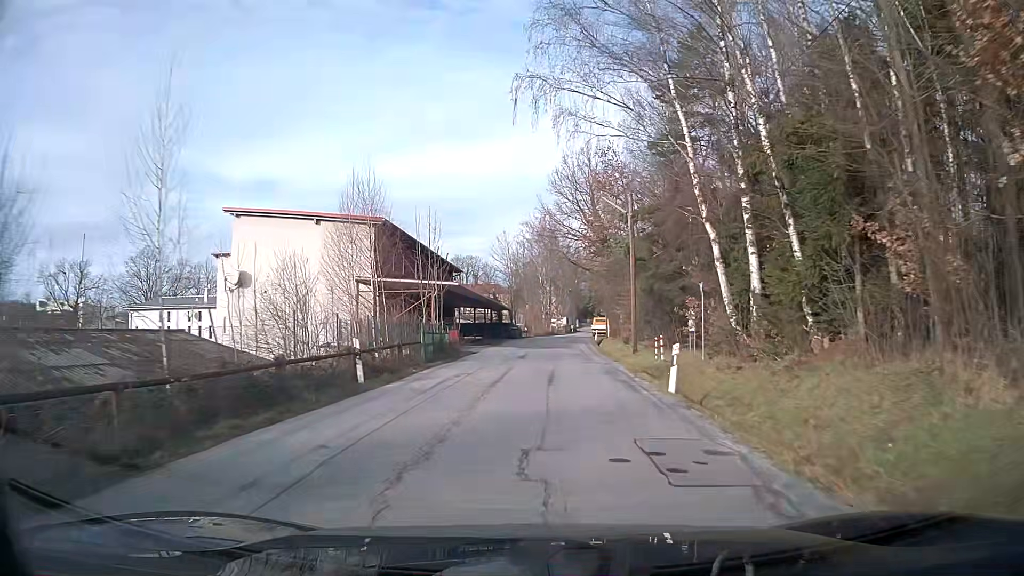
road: unclassified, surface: asphalt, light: Day
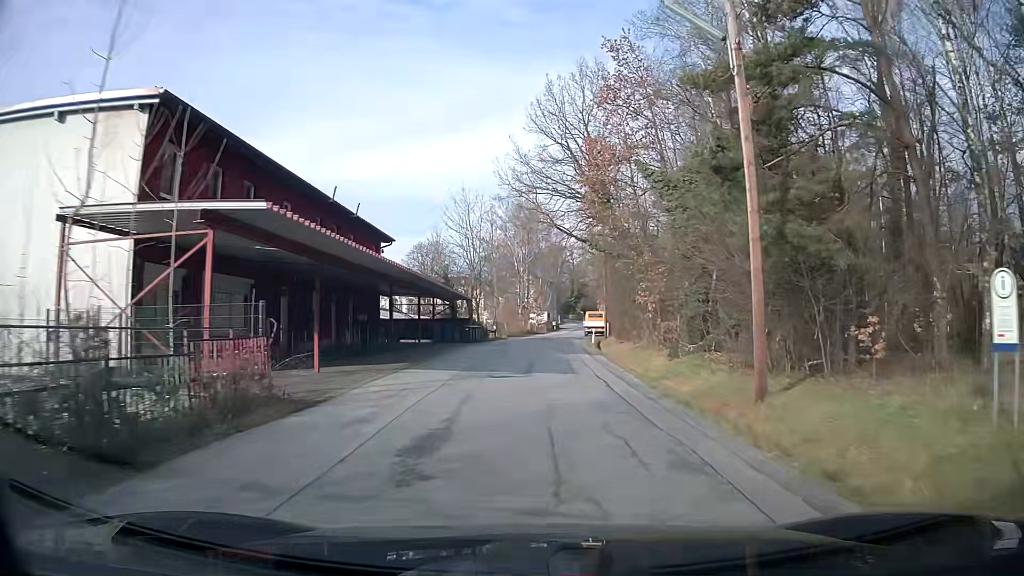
(+0.3, +20.4) m; +1°
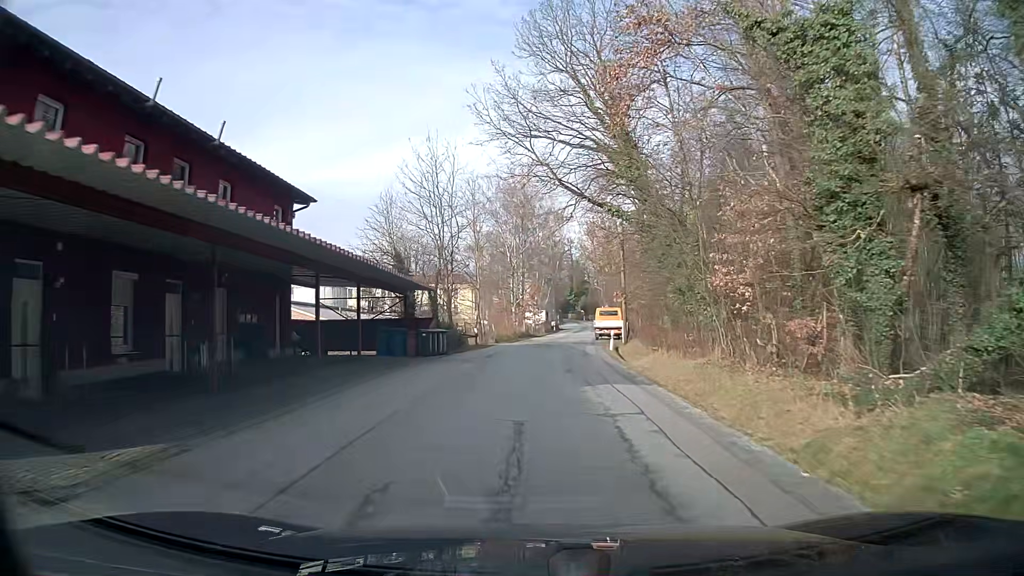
(0.0, +13.8) m; 0°
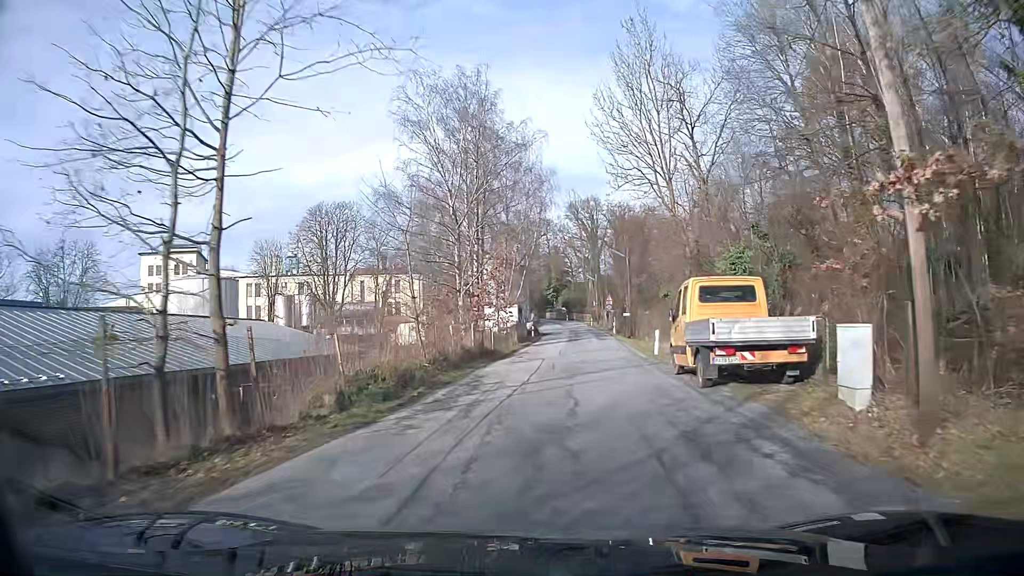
(+0.6, +33.8) m; +3°
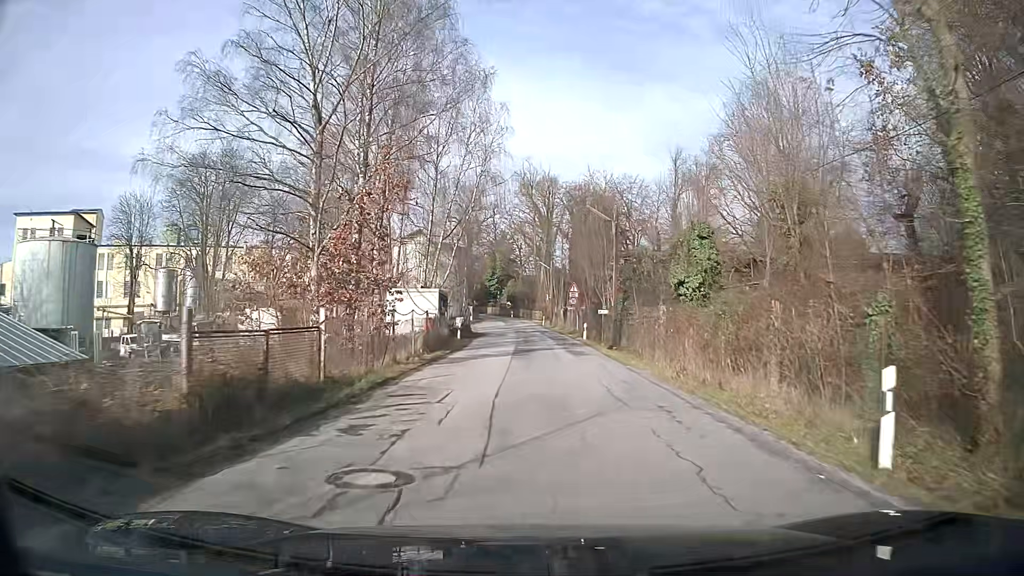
(+0.7, +20.0) m; +4°
(0, +10) (0, +20) (0, +30) (0, +40) (0, +50) (-1, +60) (-2, +70) (-2, +80) (-4, +90) (-6, +99) m
